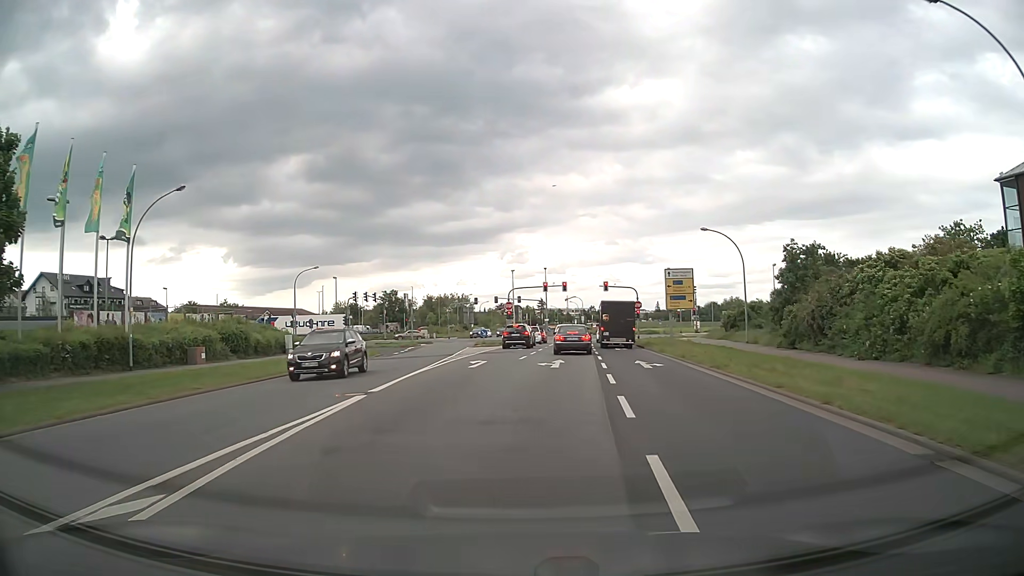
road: tertiary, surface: asphalt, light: Day
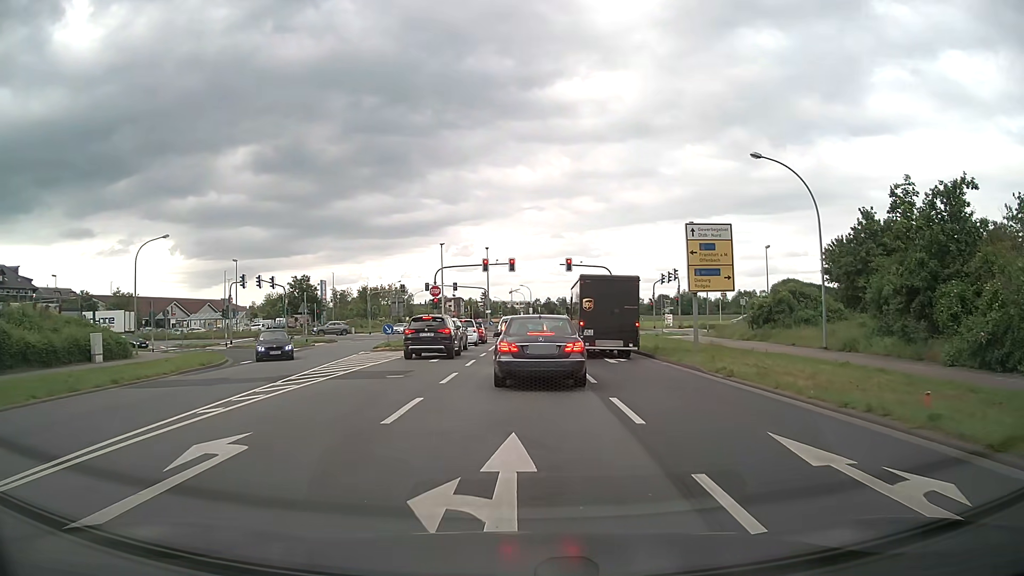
(+0.9, +18.8) m; +5°
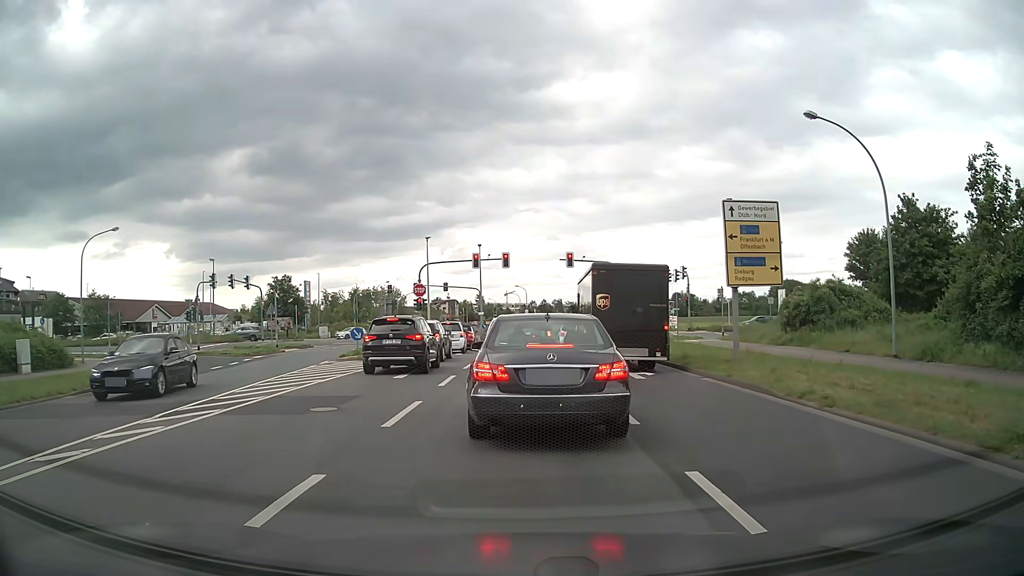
(+0.1, +5.5) m; +1°
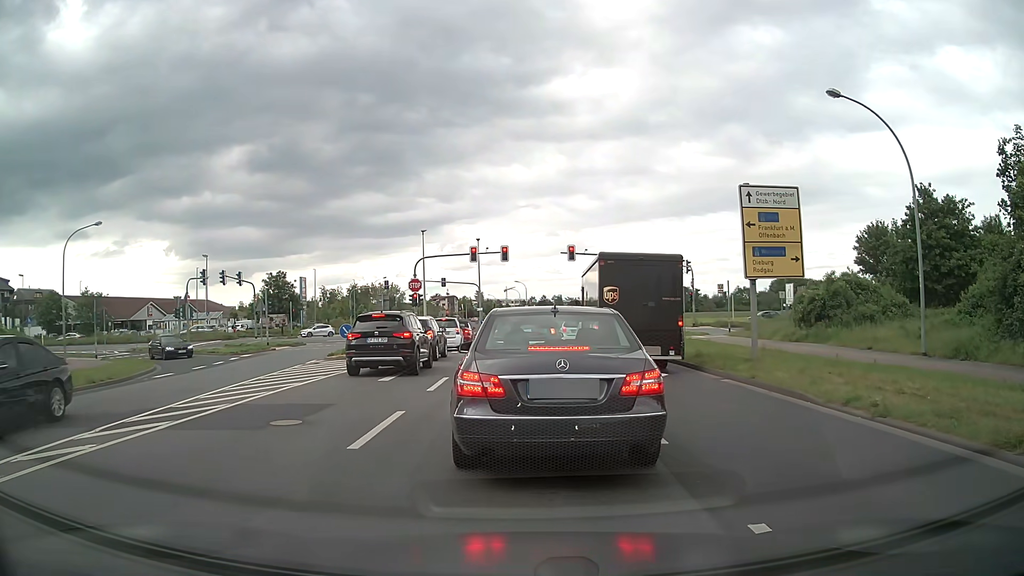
(0.0, +1.6) m; -1°
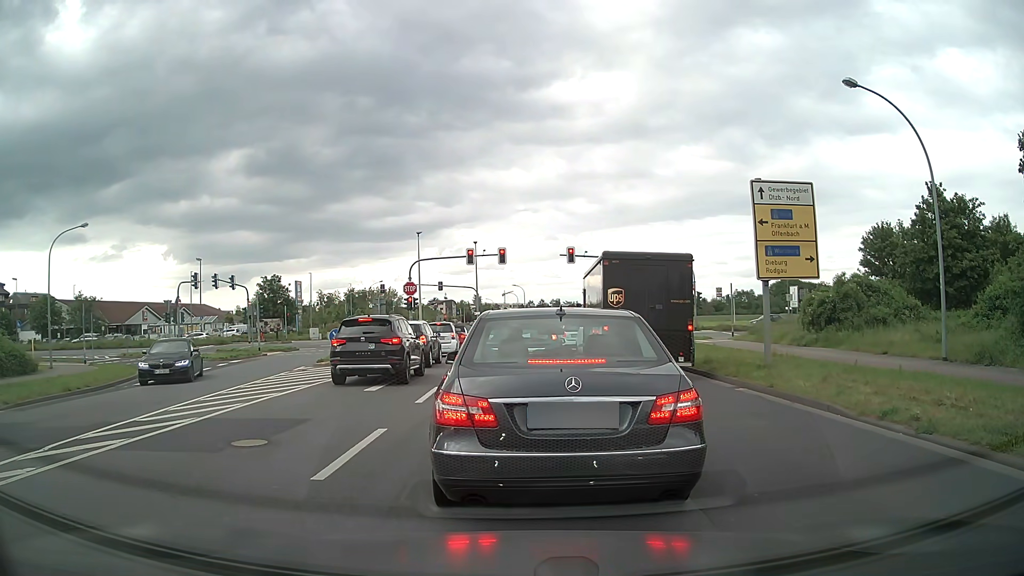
(0.0, +1.1) m; +1°
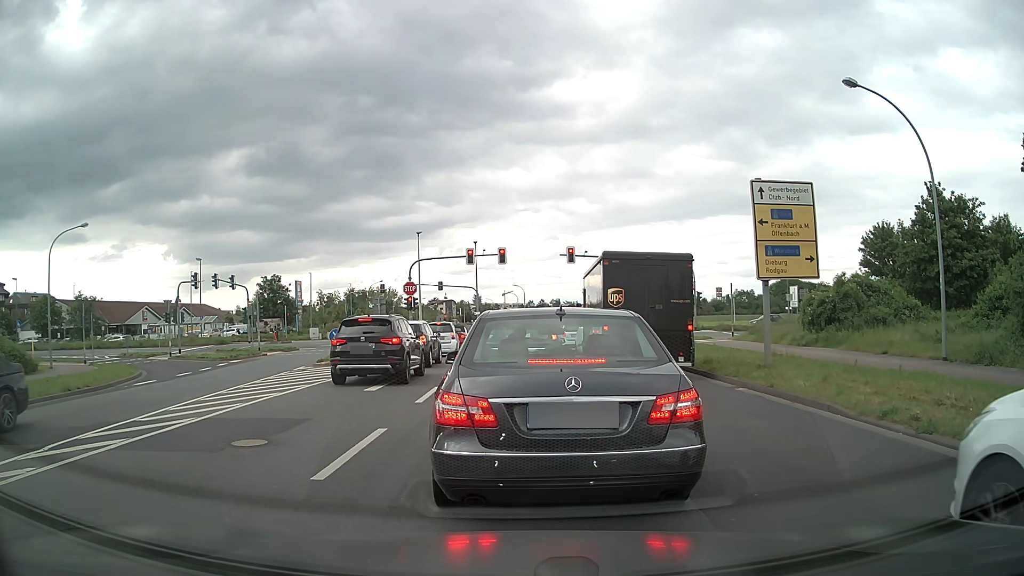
(0.0, 0.0) m; 0°
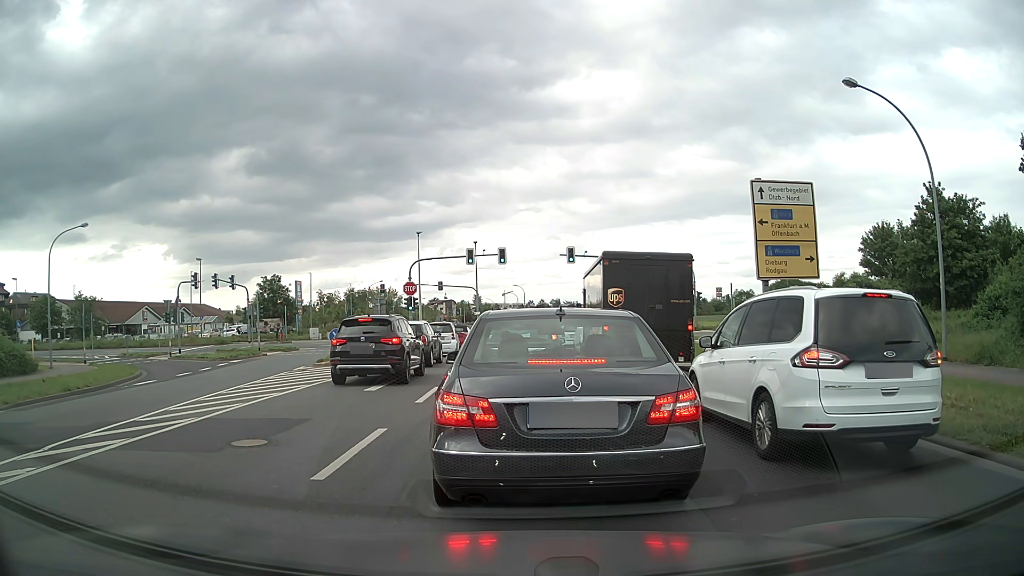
(0.0, 0.0) m; 0°
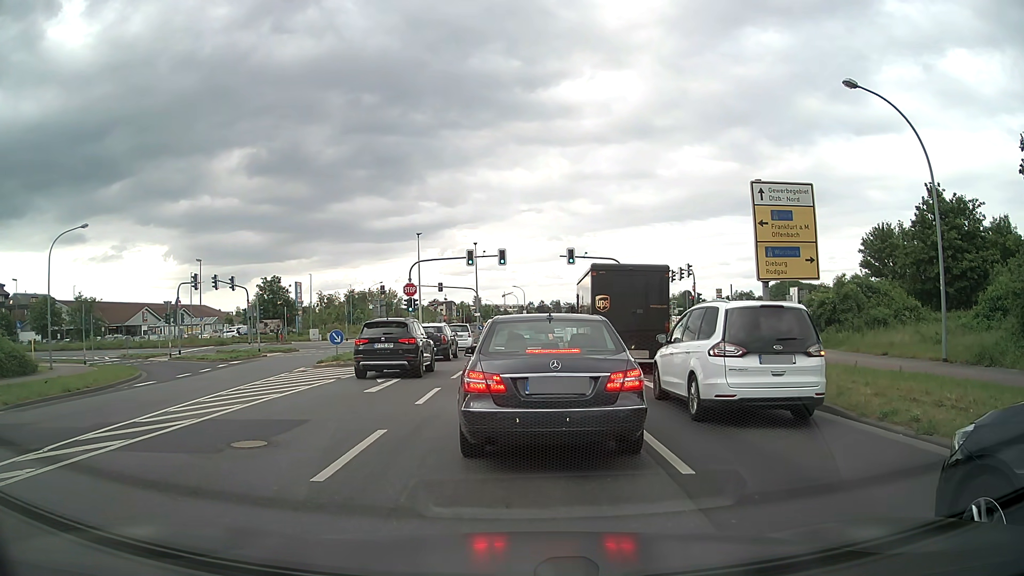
(0.0, 0.0) m; 0°
(0, +10) (0, +20) (0, +30) (-1, +40) (-1, +50) (-1, +60) (-1, +70) (-2, +80) (-3, +90) (-4, +100) m
